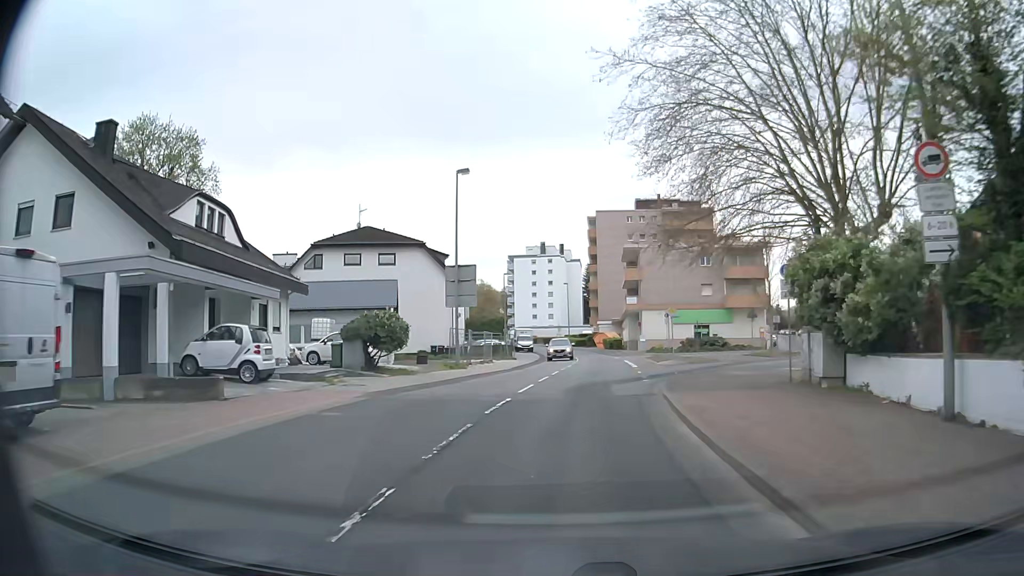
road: secondary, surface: asphalt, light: Day
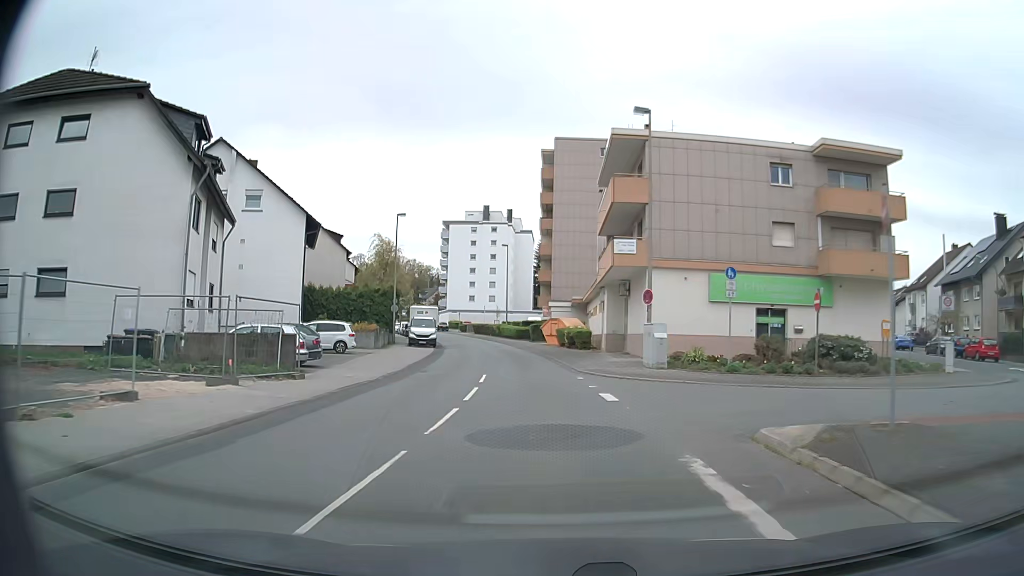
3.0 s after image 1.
(+2.6, +35.9) m; +4°
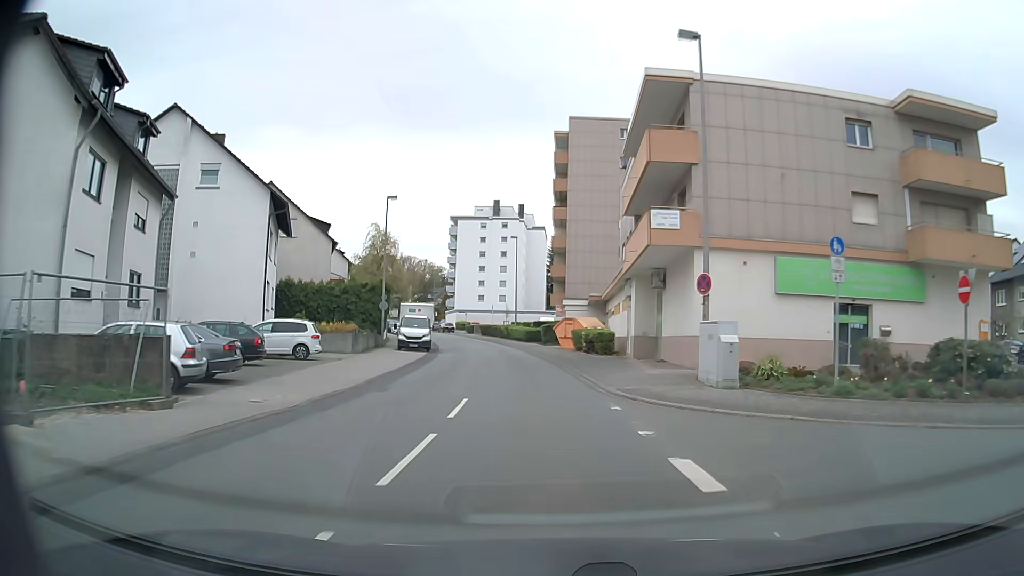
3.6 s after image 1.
(-0.1, +7.6) m; -1°
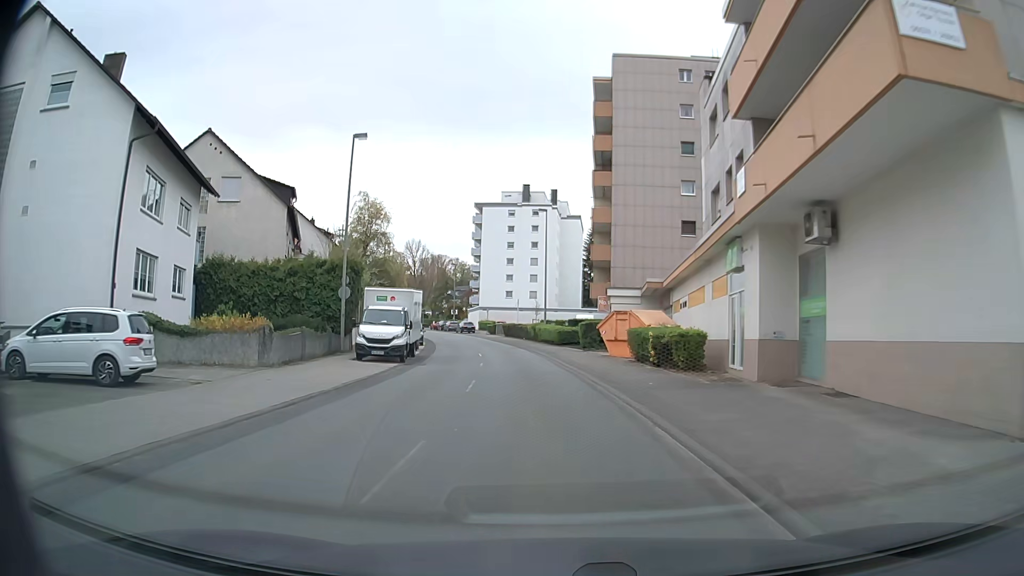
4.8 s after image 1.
(-0.2, +15.4) m; -2°
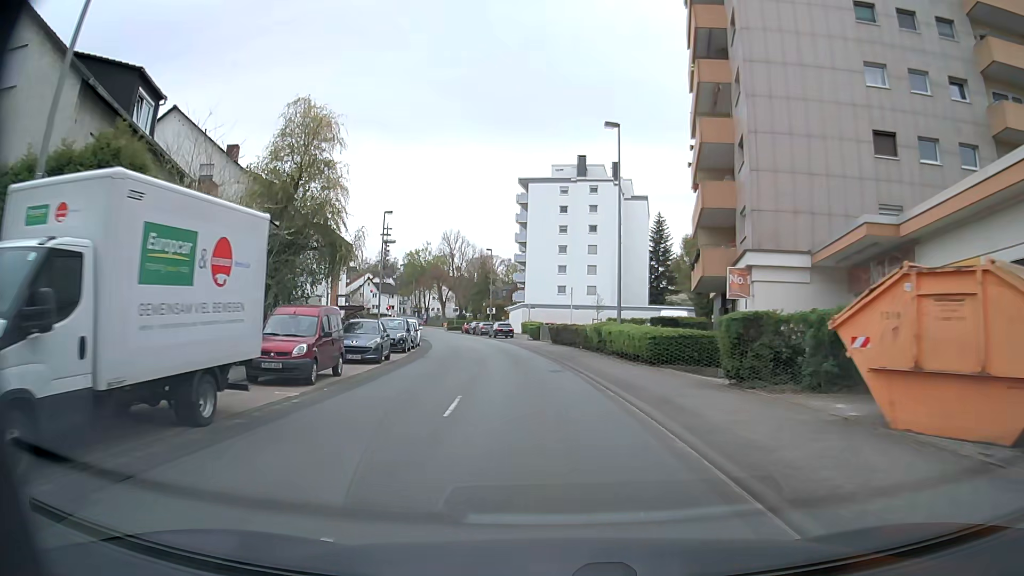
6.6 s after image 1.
(-1.0, +22.8) m; -4°
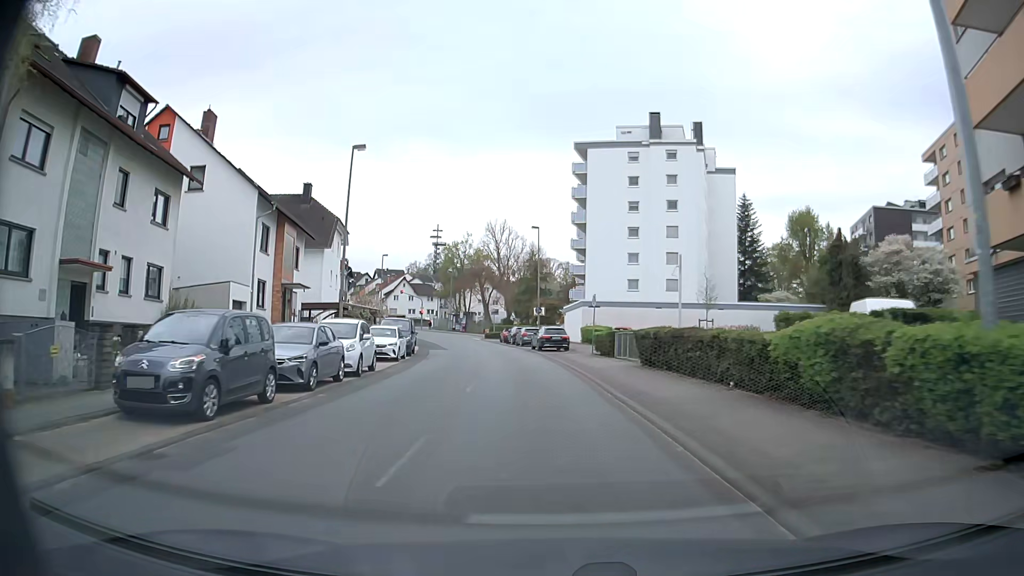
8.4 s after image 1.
(-1.1, +22.6) m; -6°
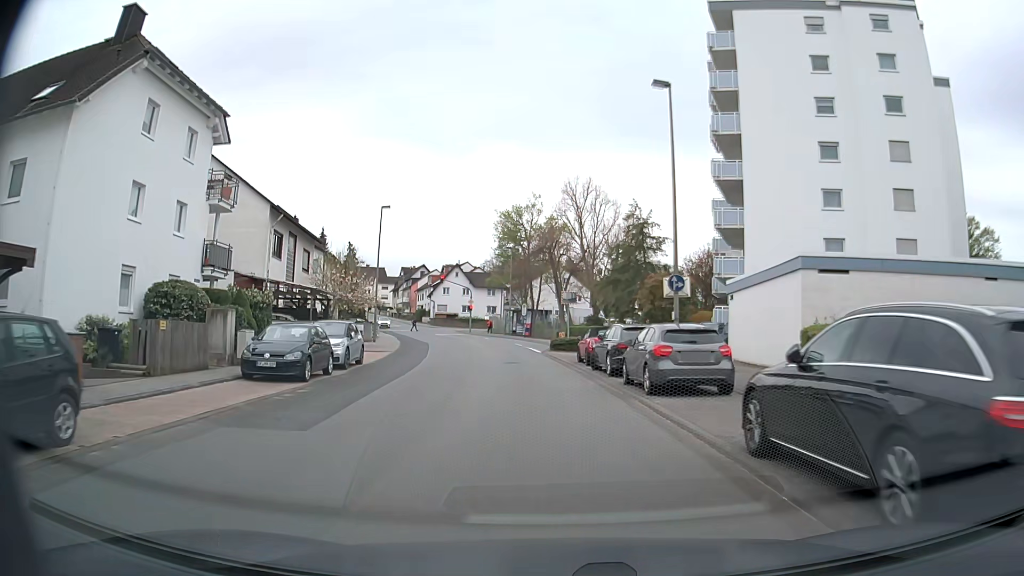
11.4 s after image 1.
(-2.1, +36.3) m; -7°
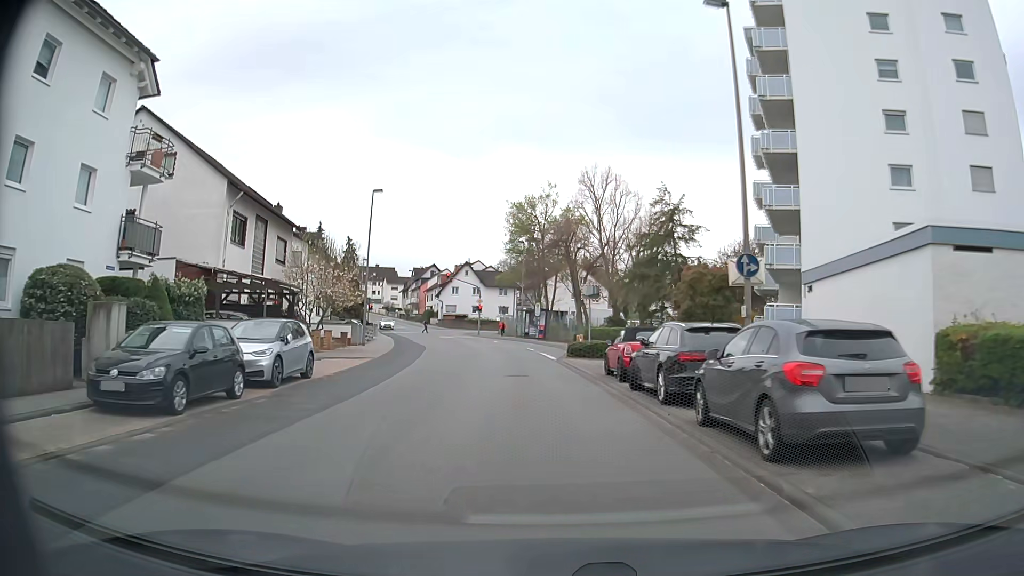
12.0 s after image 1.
(-0.1, +6.9) m; -1°
(0, +10) (0, +20) (-1, +30) (-2, +40) (-4, +50) (-6, +59) (-9, +69) (-12, +78) (-16, +88) (-19, +97) m
